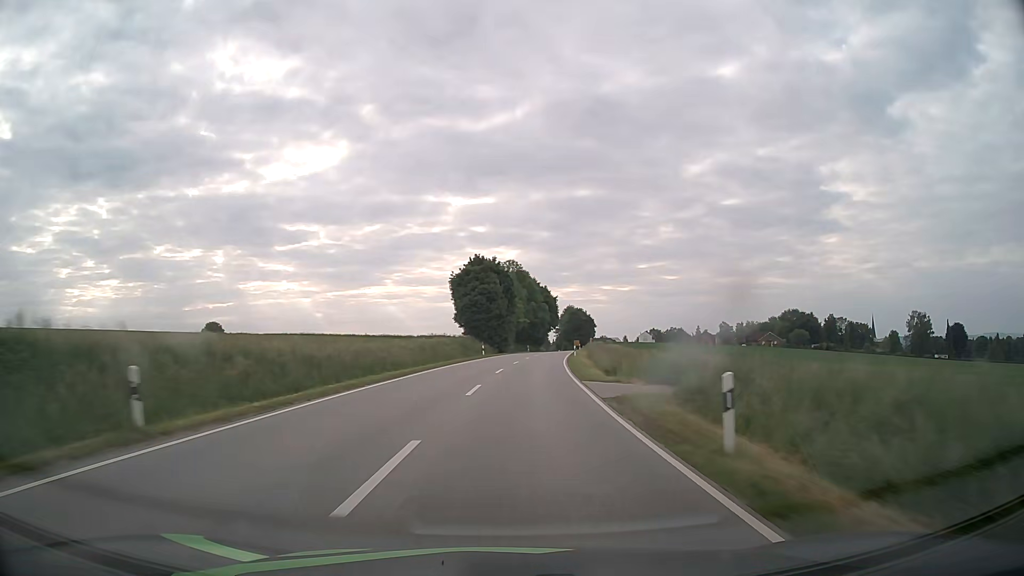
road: secondary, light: Day
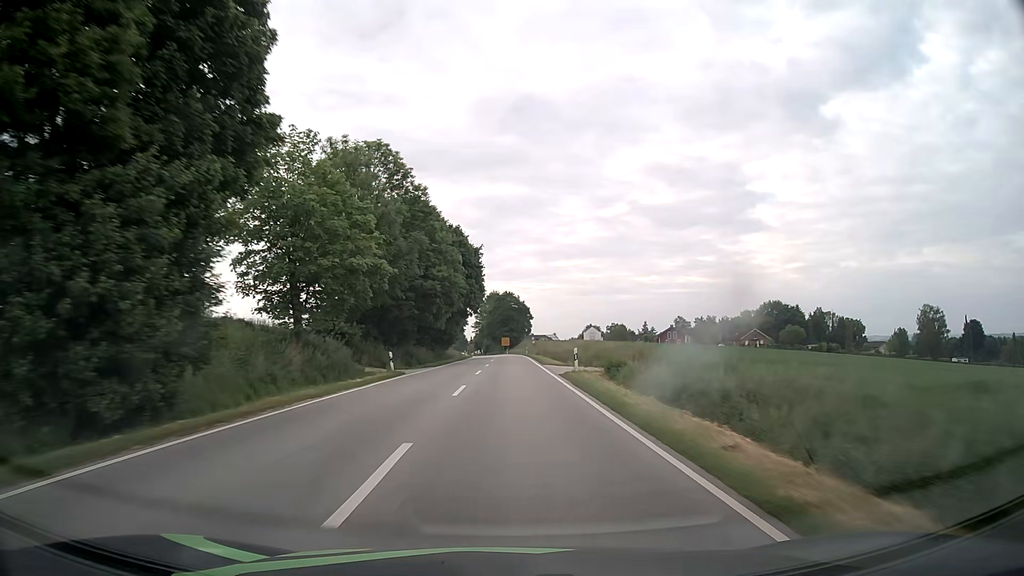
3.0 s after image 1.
(+4.7, +71.7) m; +7°
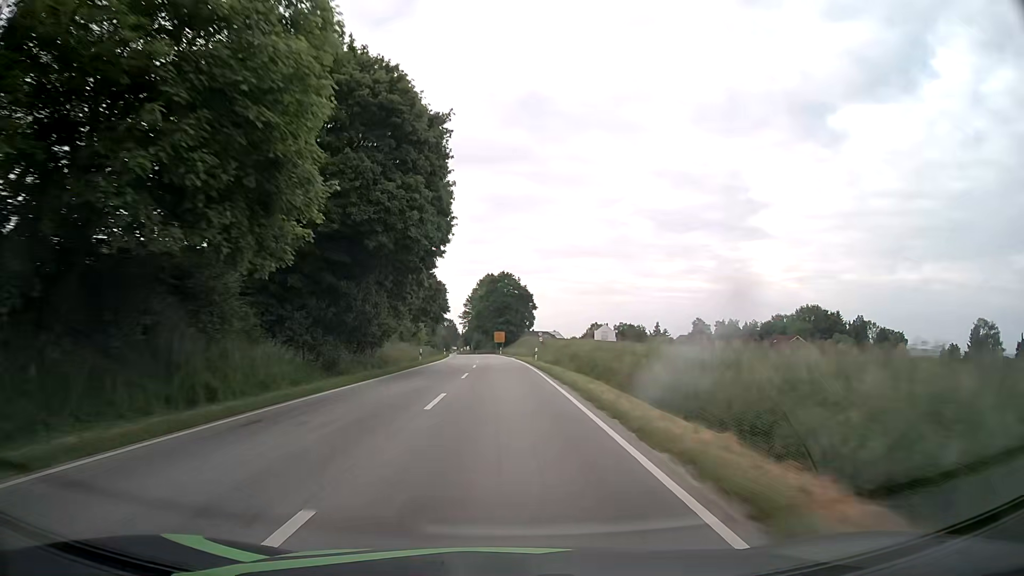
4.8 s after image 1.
(+0.2, +39.5) m; 0°
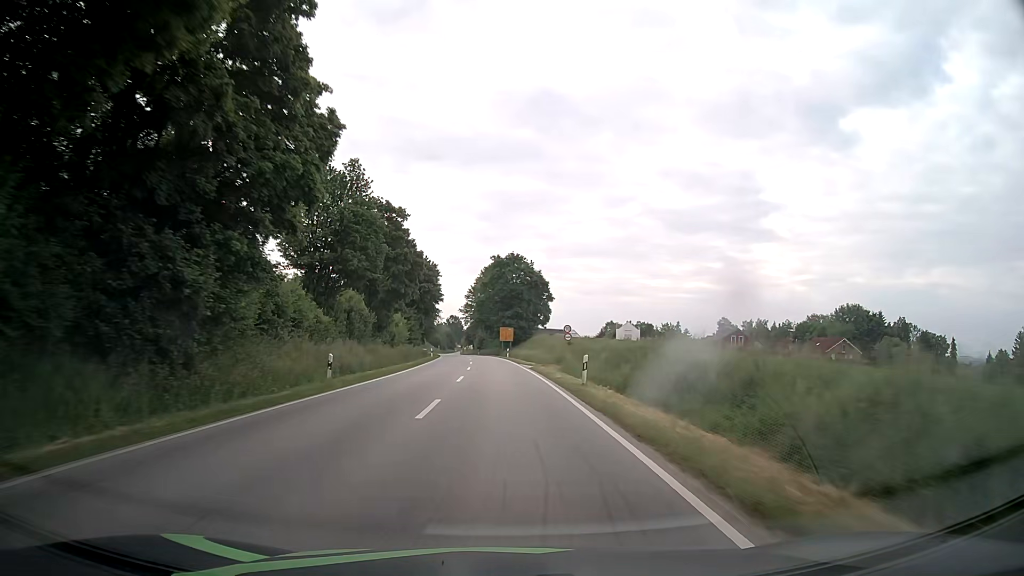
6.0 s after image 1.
(-0.1, +25.4) m; -1°
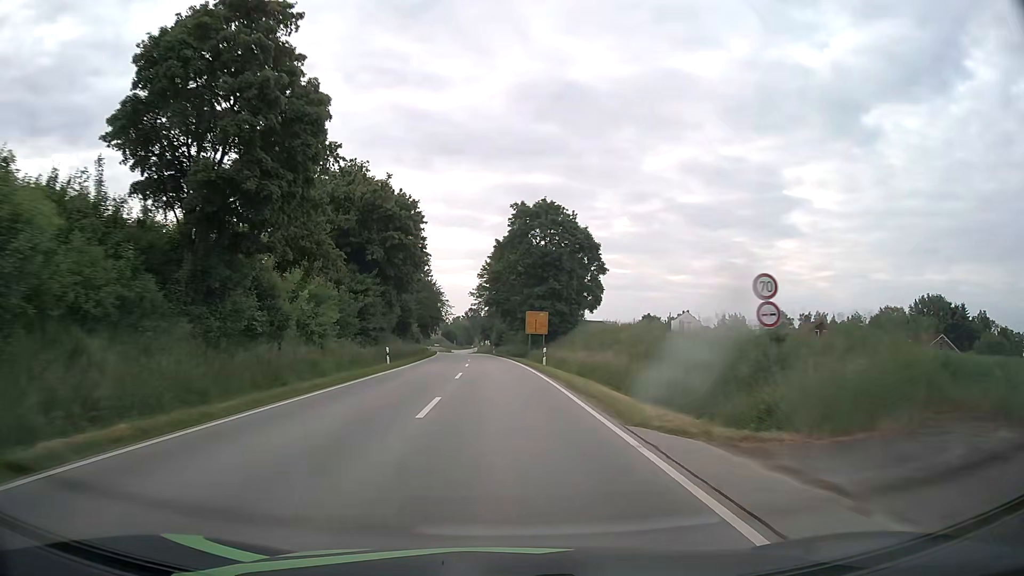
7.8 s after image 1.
(-0.5, +36.5) m; -2°
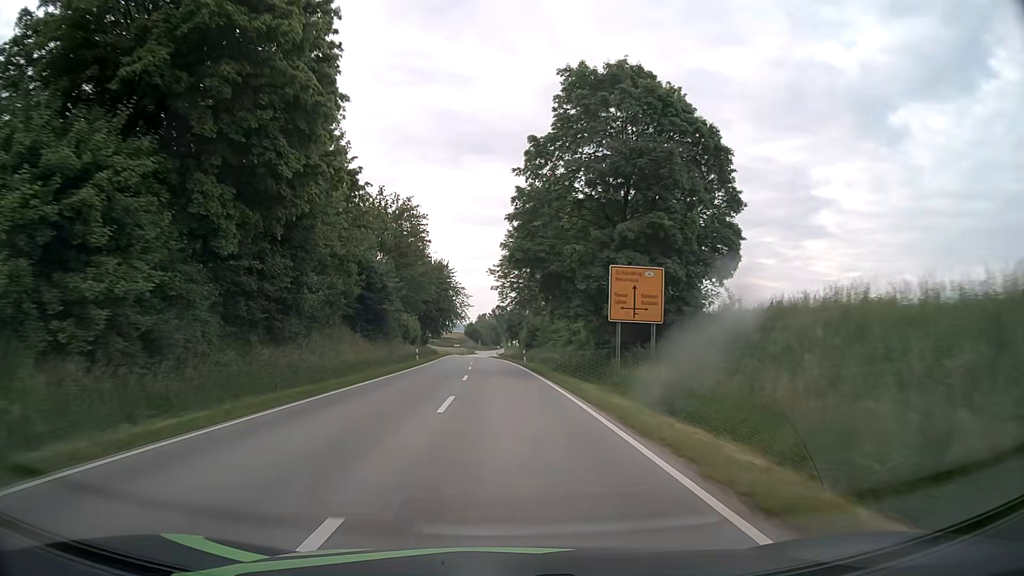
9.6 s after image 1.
(-0.7, +34.7) m; -2°
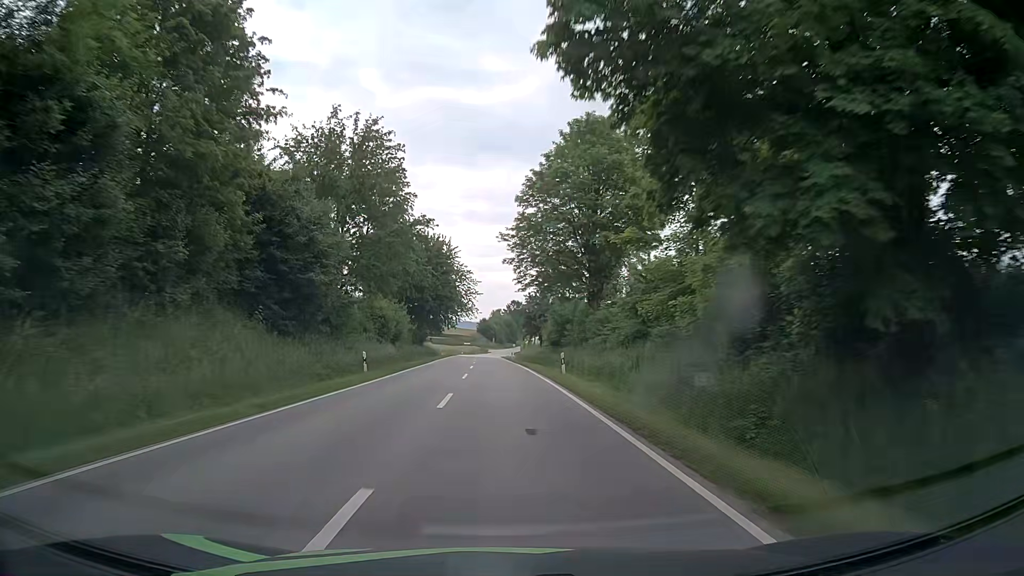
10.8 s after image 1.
(-0.3, +23.2) m; -2°
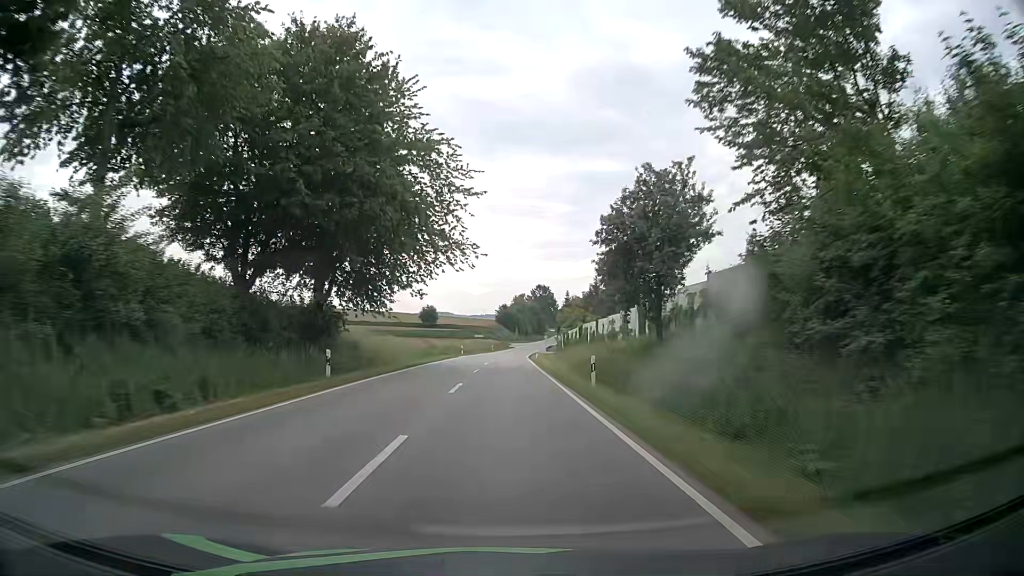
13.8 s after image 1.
(-0.9, +56.9) m; -1°
(0, +10) (0, +20) (0, +30) (0, +40) (0, +50) (0, +60) (0, +70) (0, +80) (0, +90) (+1, +100) m
